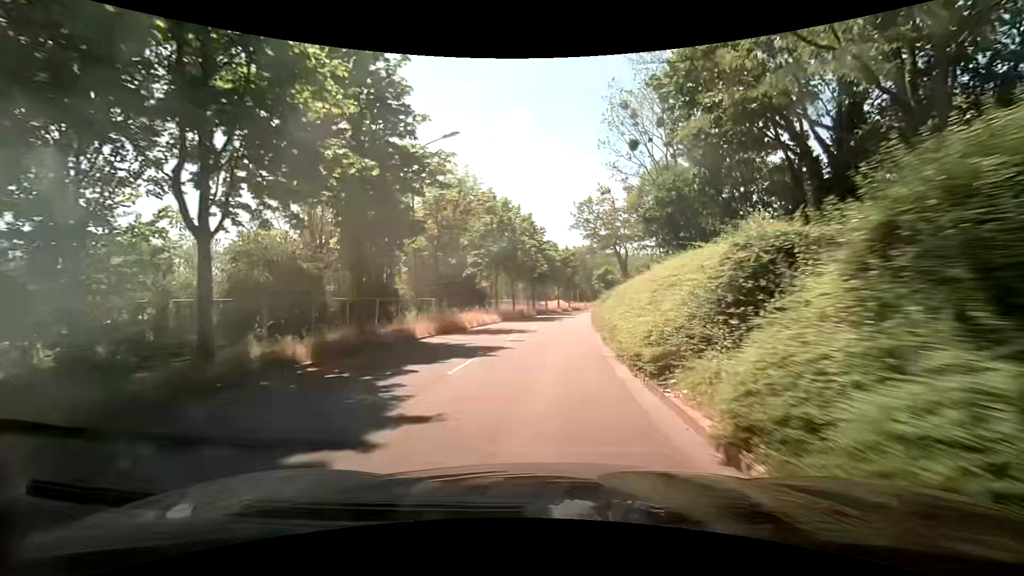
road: tertiary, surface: asphalt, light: Day
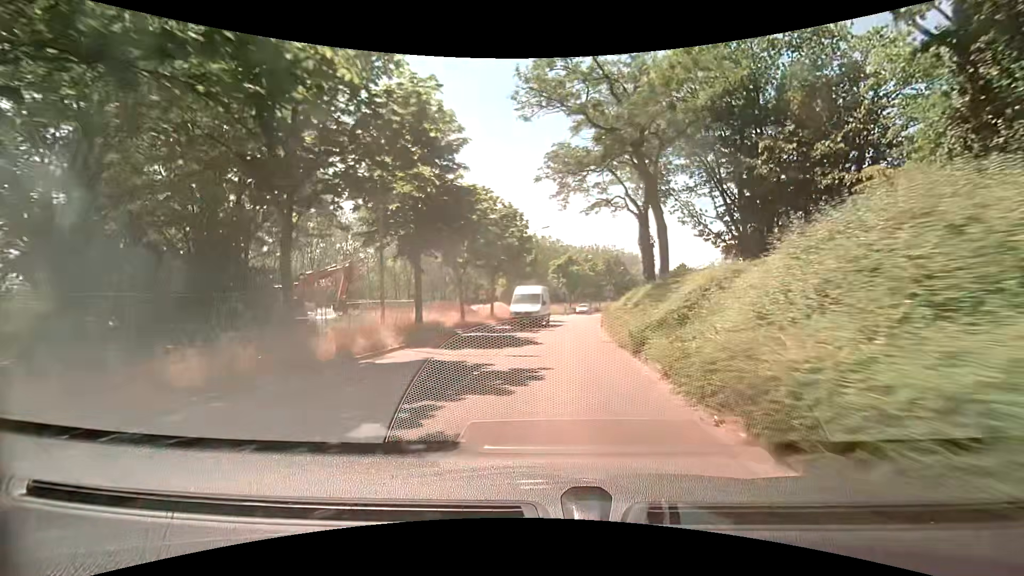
(+1.7, +37.2) m; +5°
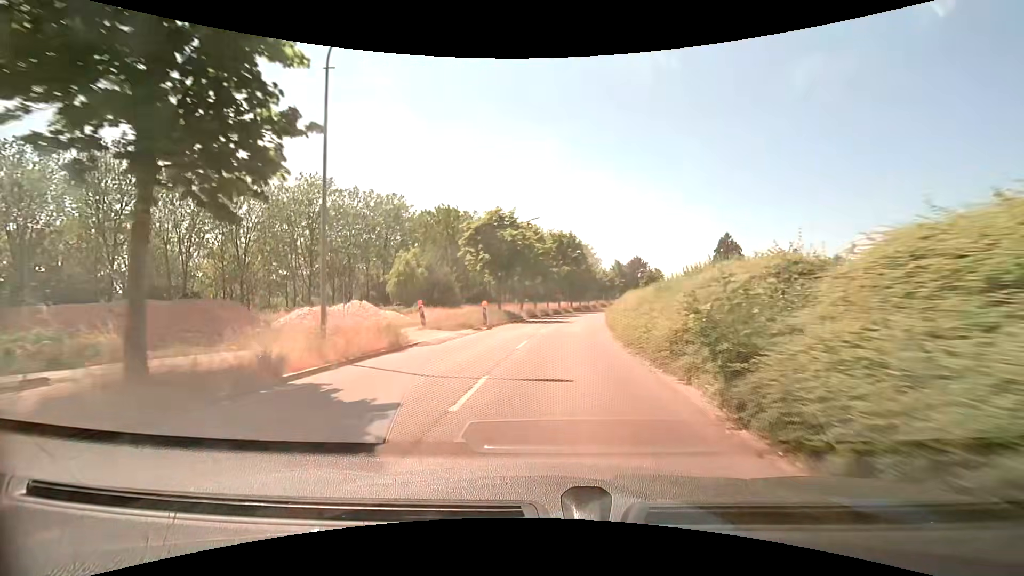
(+2.4, +37.2) m; +7°
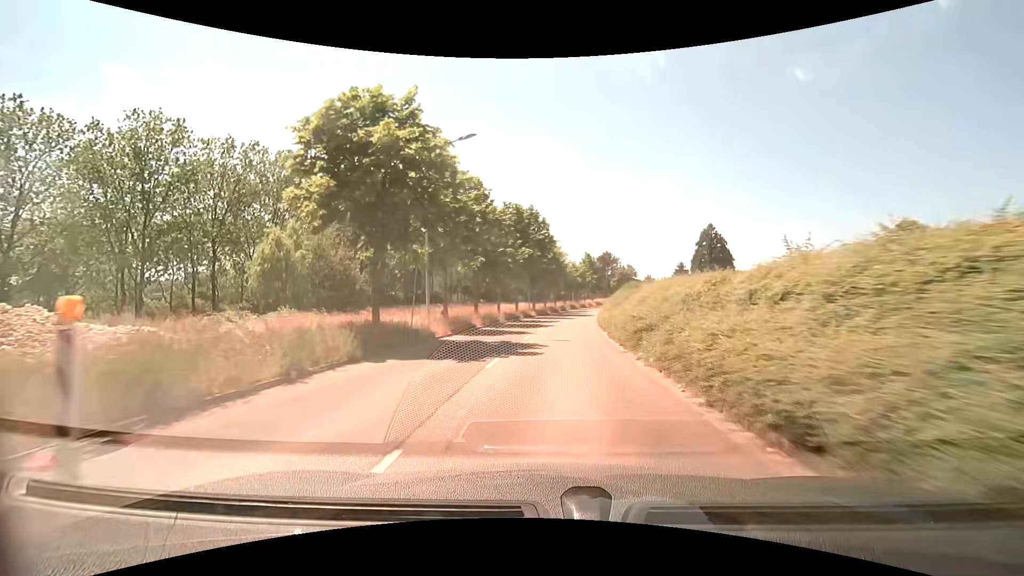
(+1.0, +22.4) m; +5°
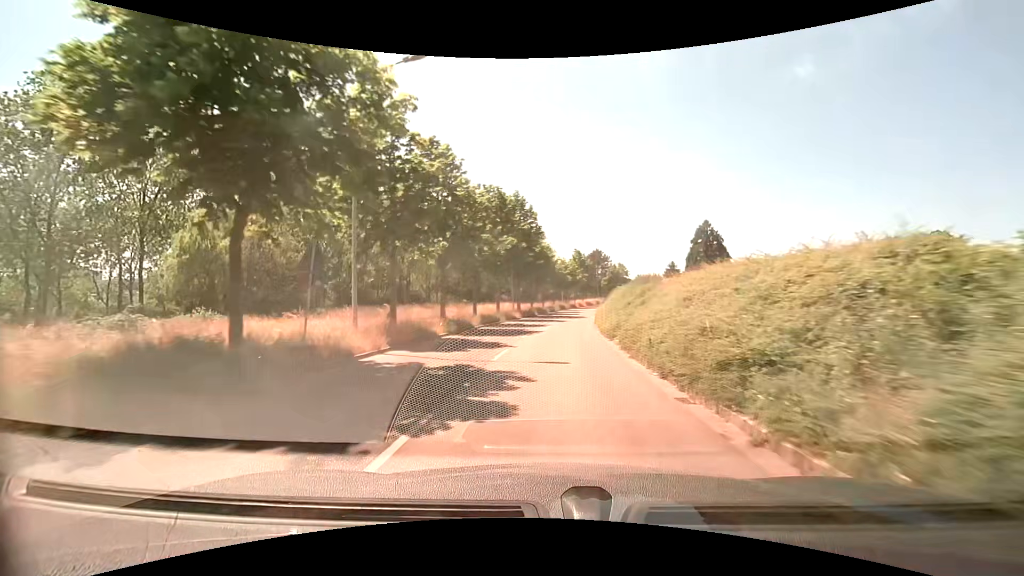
(+0.1, +7.5) m; +2°
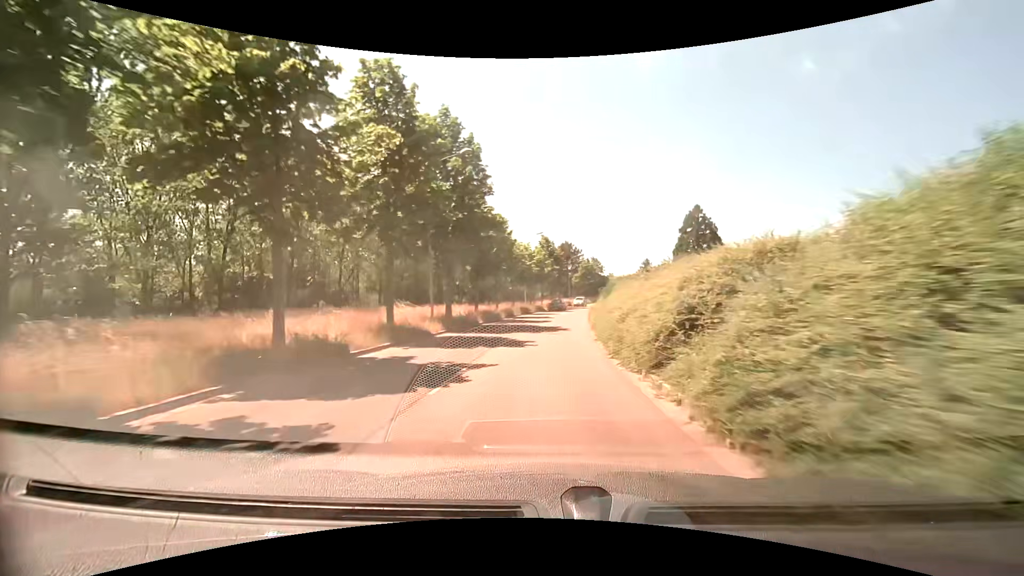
(+0.8, +22.4) m; +4°
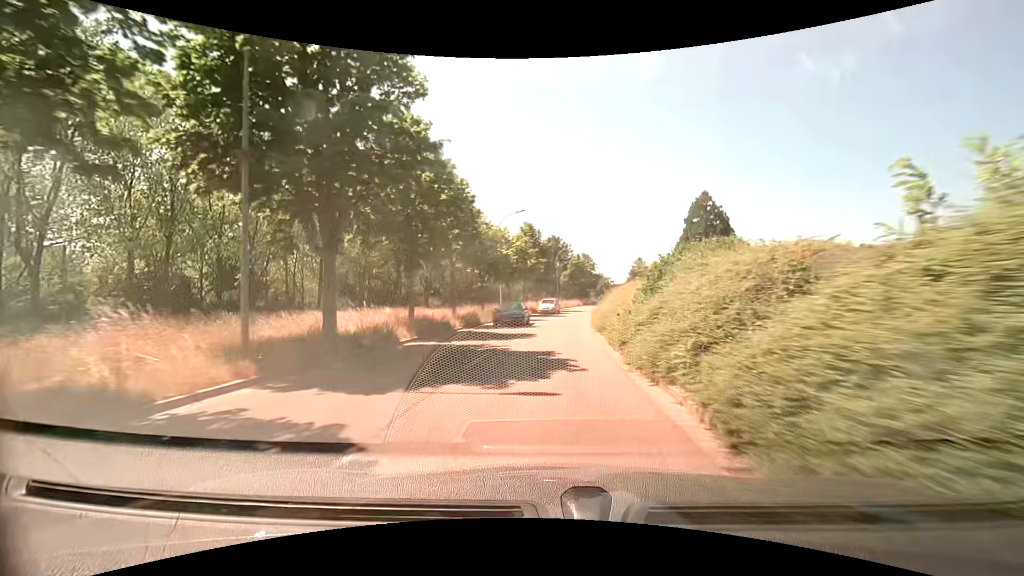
(+0.3, +14.9) m; +2°
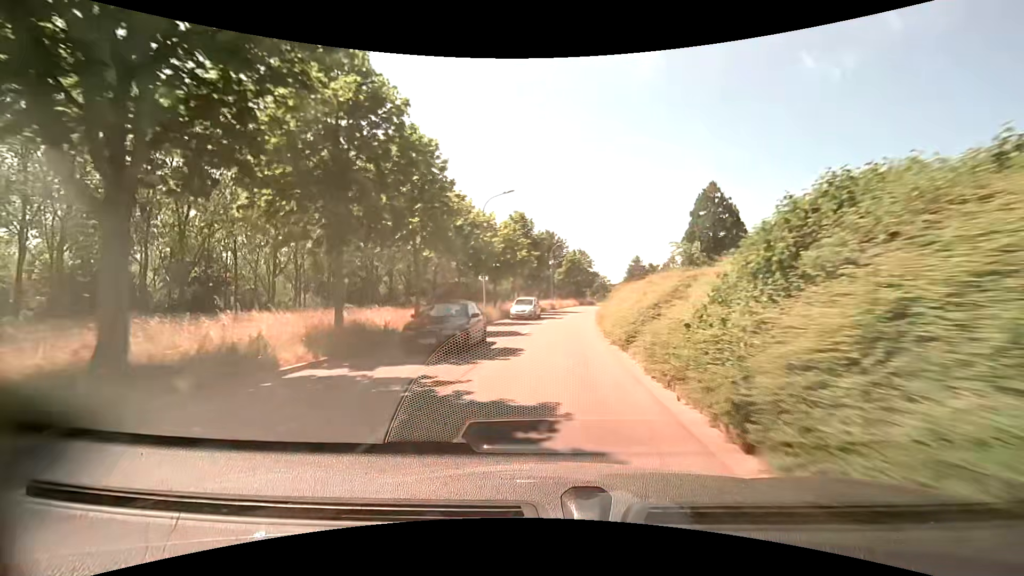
(+0.1, +7.4) m; +1°
(0, +10) (0, +20) (+1, +30) (+2, +40) (+3, +50) (+5, +60) (+7, +69) (+9, +79) (+12, +89) (+15, +99) m
